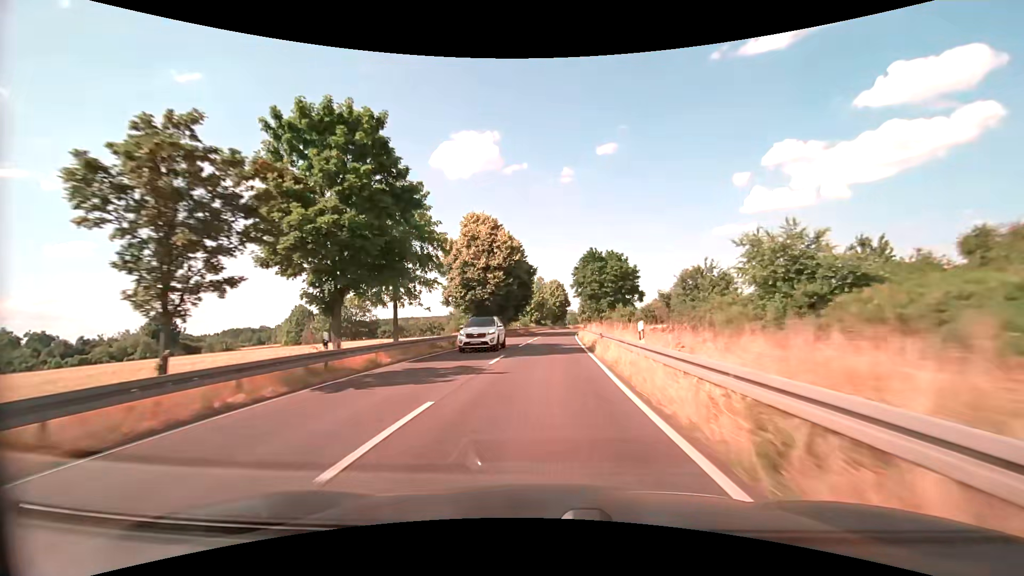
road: primary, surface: asphalt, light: Day
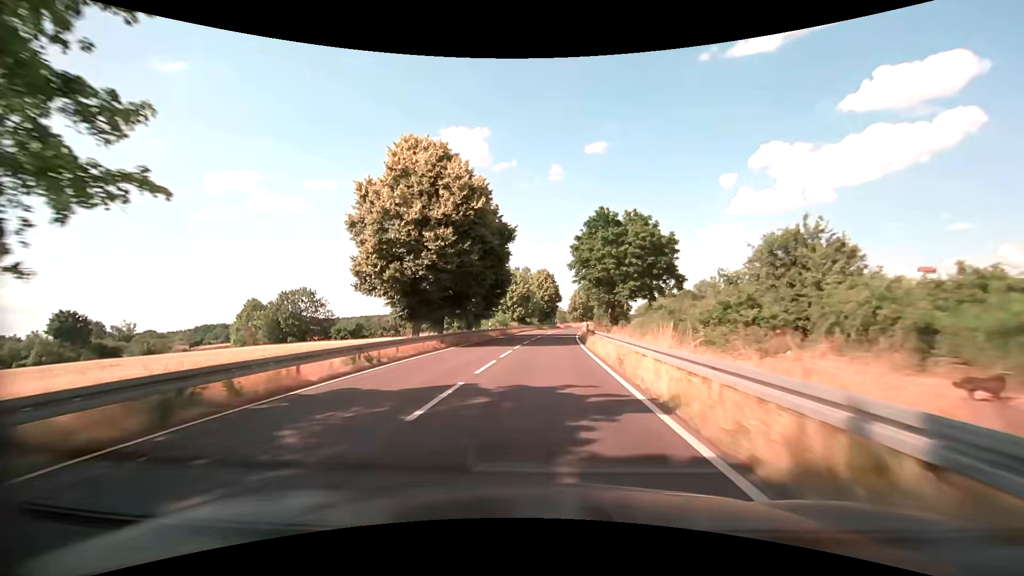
(+0.4, +21.5) m; +2°
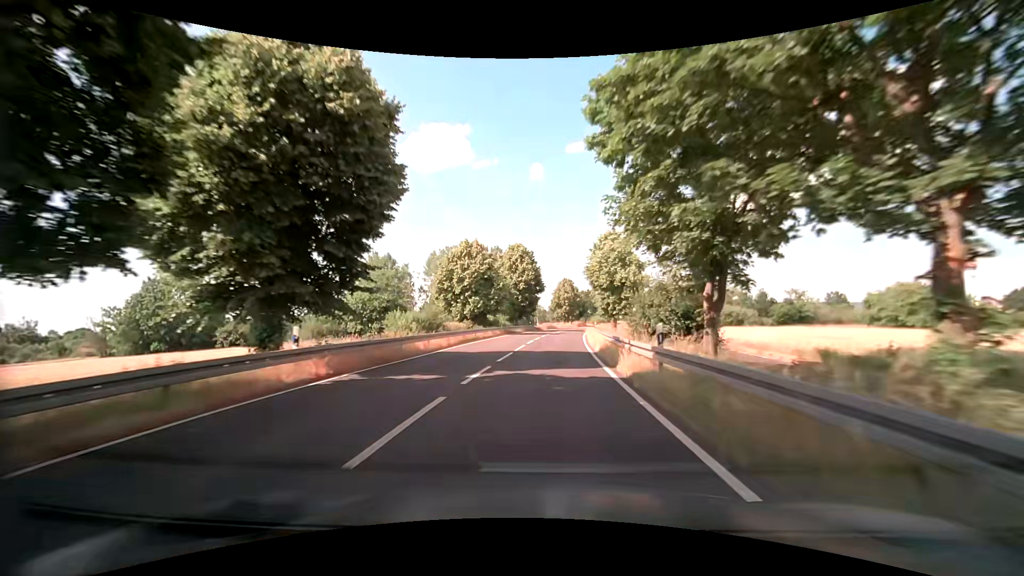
(+0.6, +32.4) m; +2°
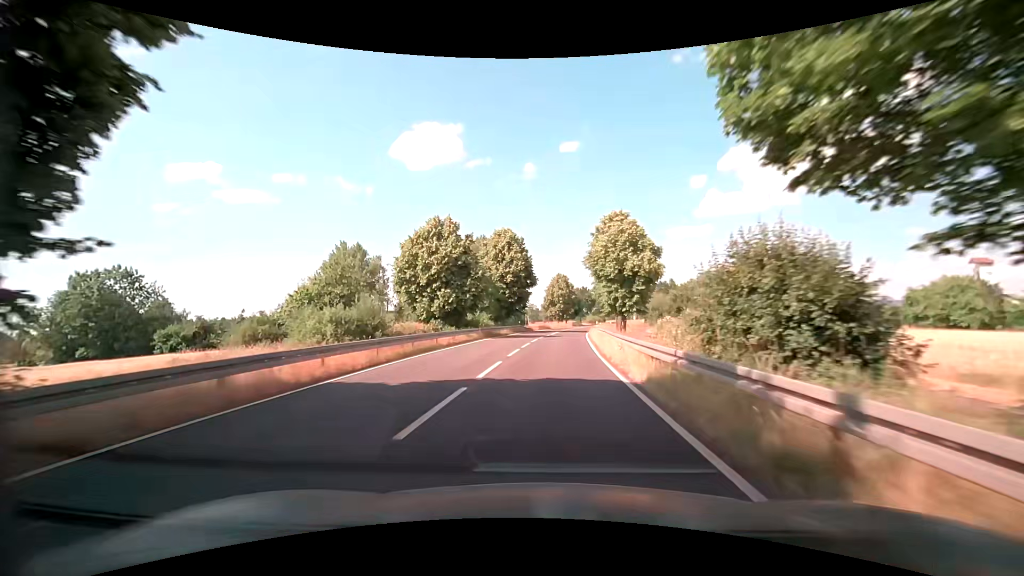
(0.0, +10.8) m; +1°
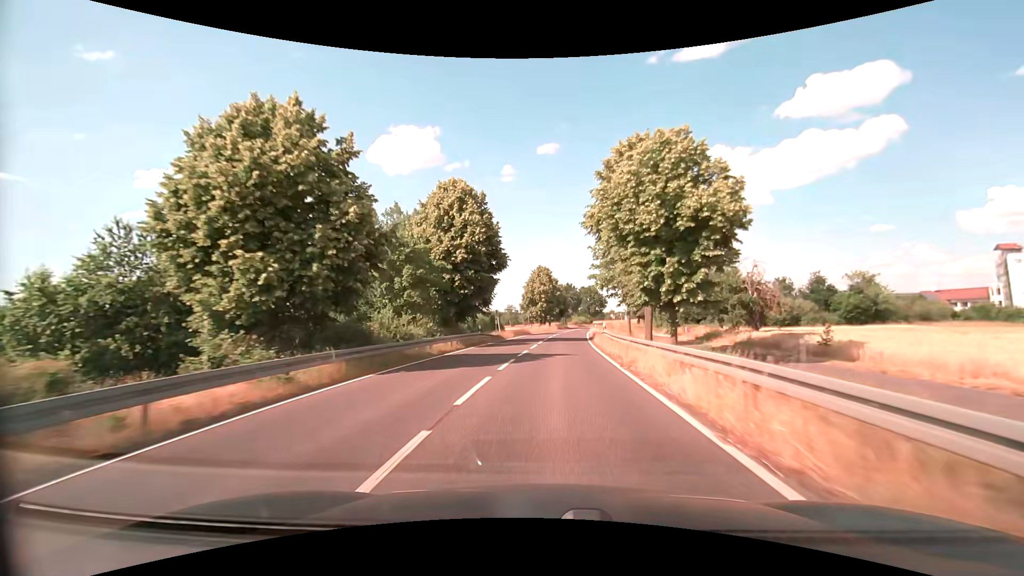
(+0.3, +21.6) m; +2°
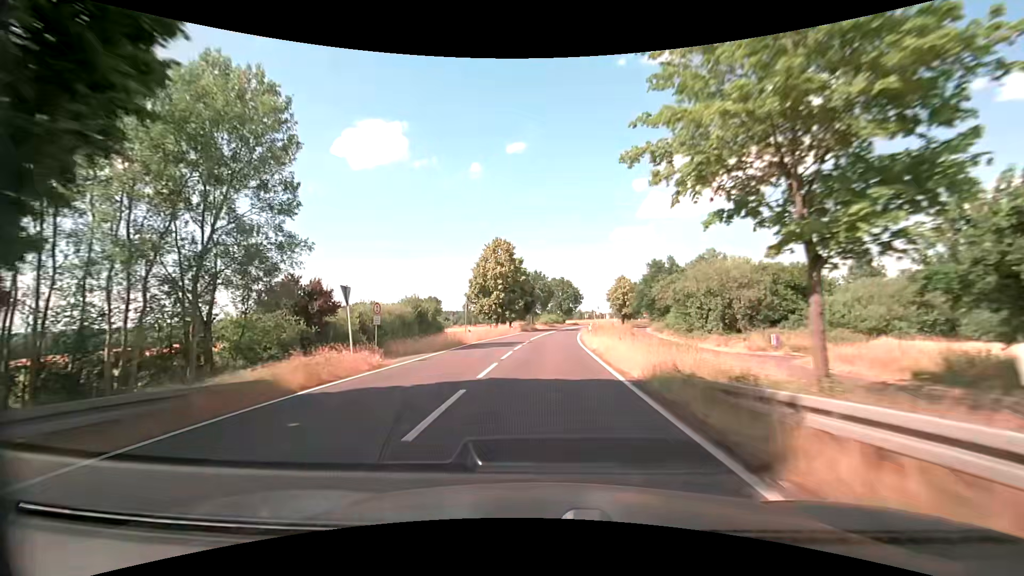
(+1.2, +32.3) m; +4°
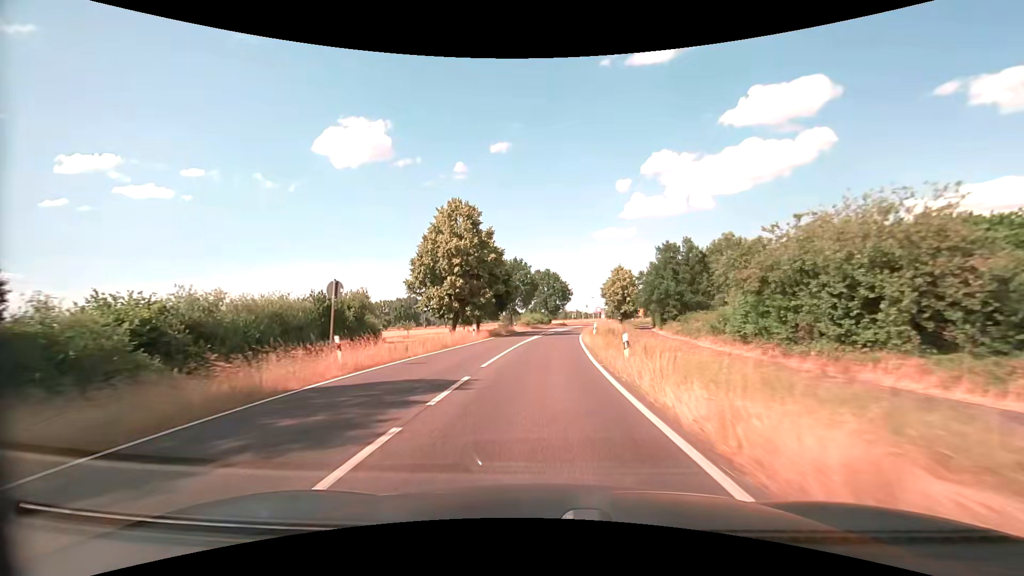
(+0.3, +21.6) m; +1°
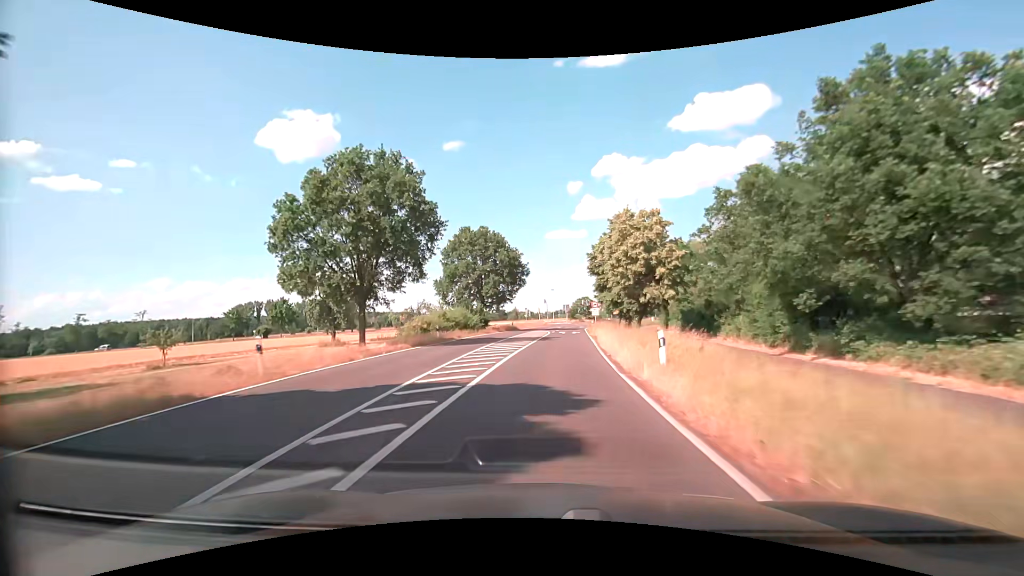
(+2.7, +53.9) m; +6°
(0, +10) (0, +20) (+1, +30) (+1, +40) (+2, +50) (+3, +60) (+4, +70) (+5, +80) (+7, +90) (+8, +100) m
